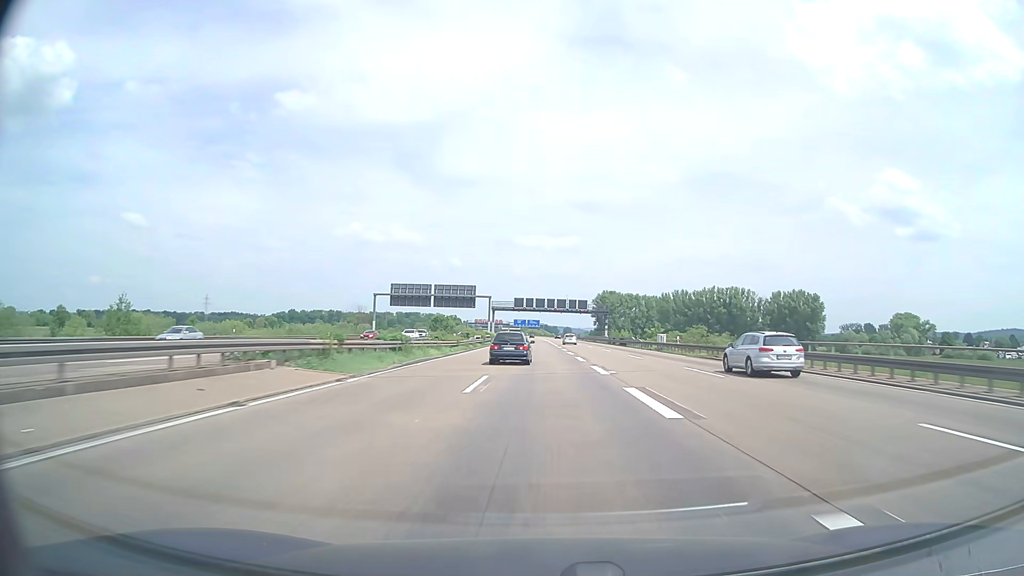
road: motorway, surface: asphalt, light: Day
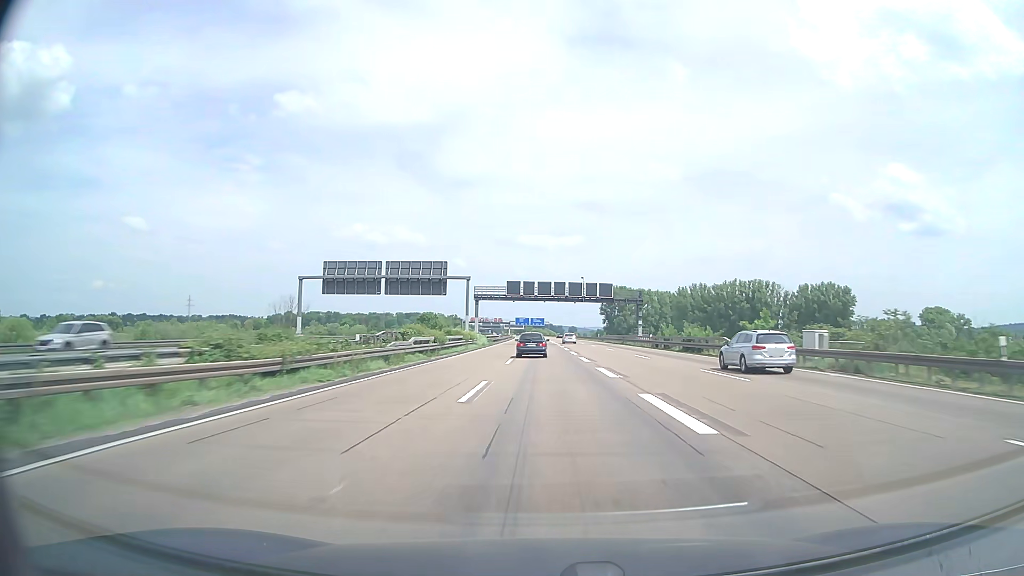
(-0.1, +38.0) m; 0°
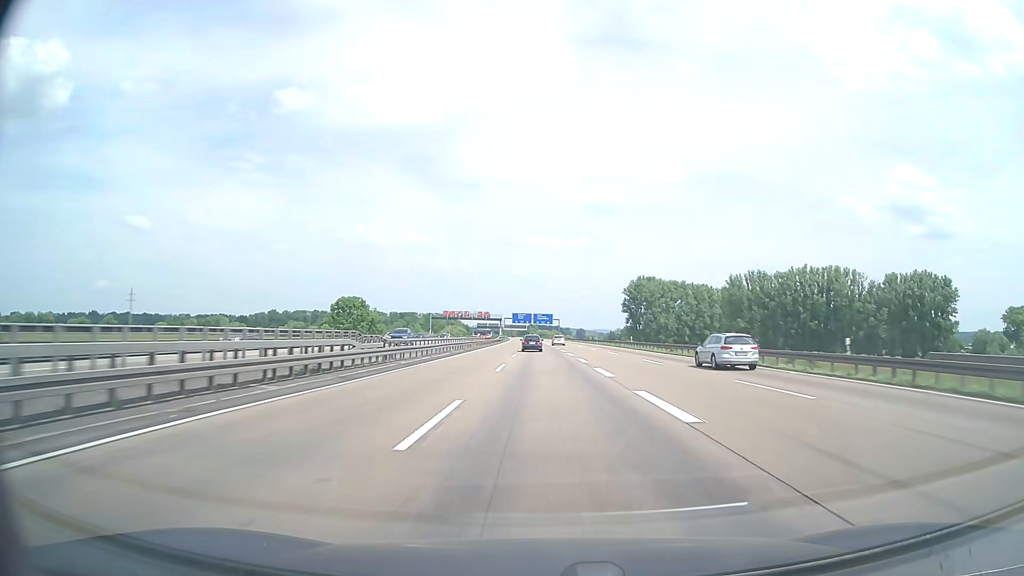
(-0.6, +95.2) m; -1°
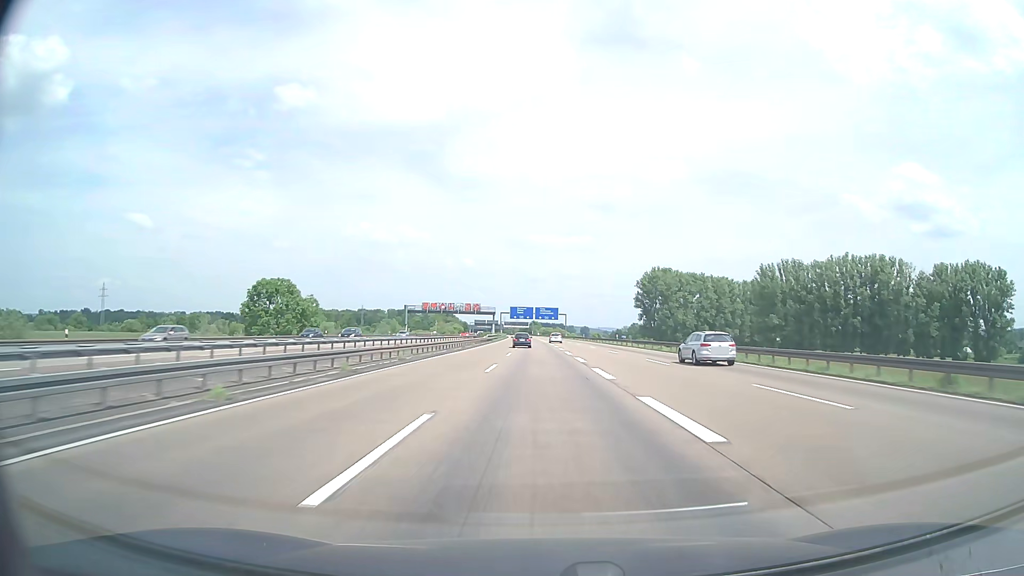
(0.0, +38.1) m; 0°
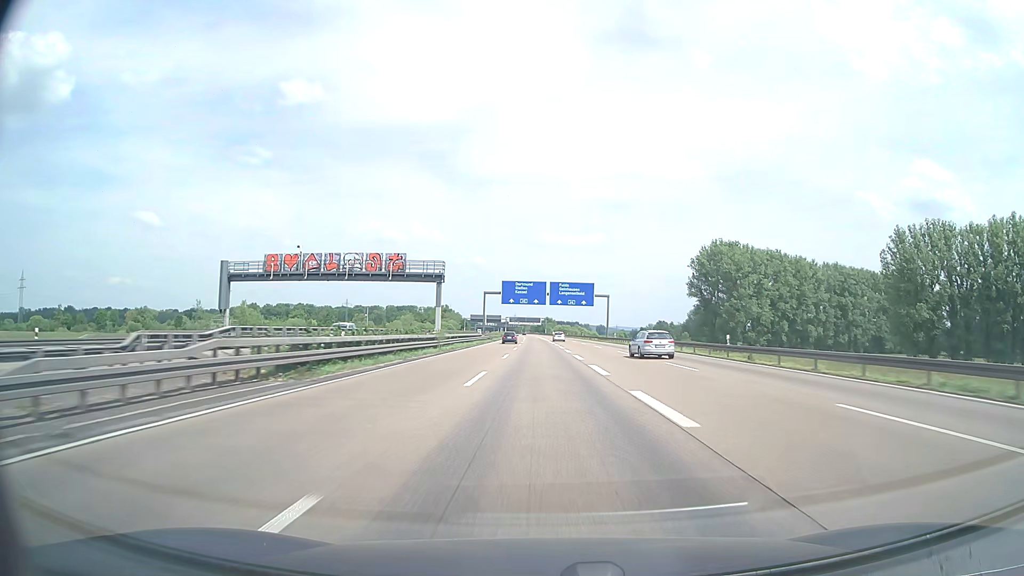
(-1.3, +95.4) m; -1°
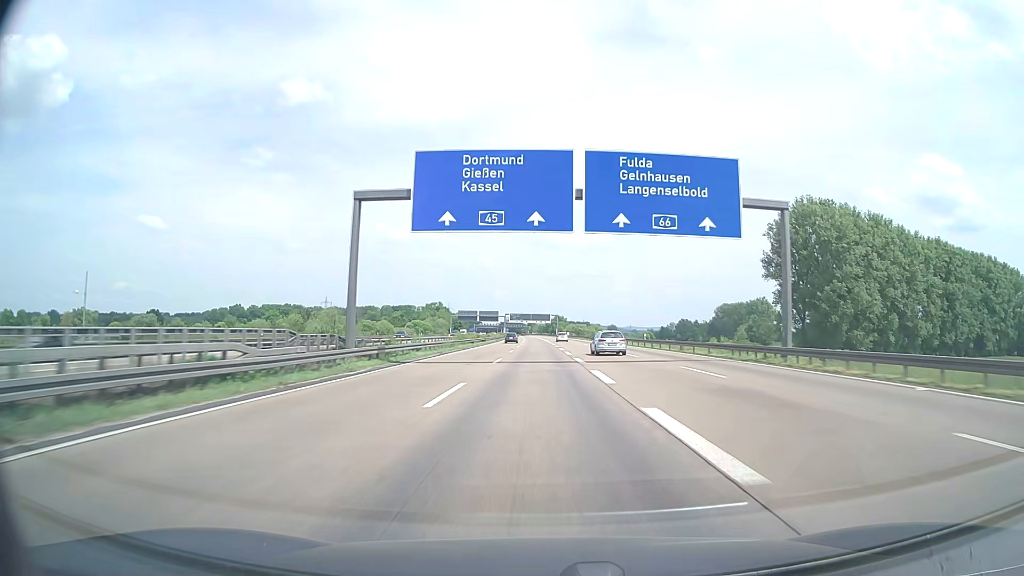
(-0.3, +76.3) m; -1°
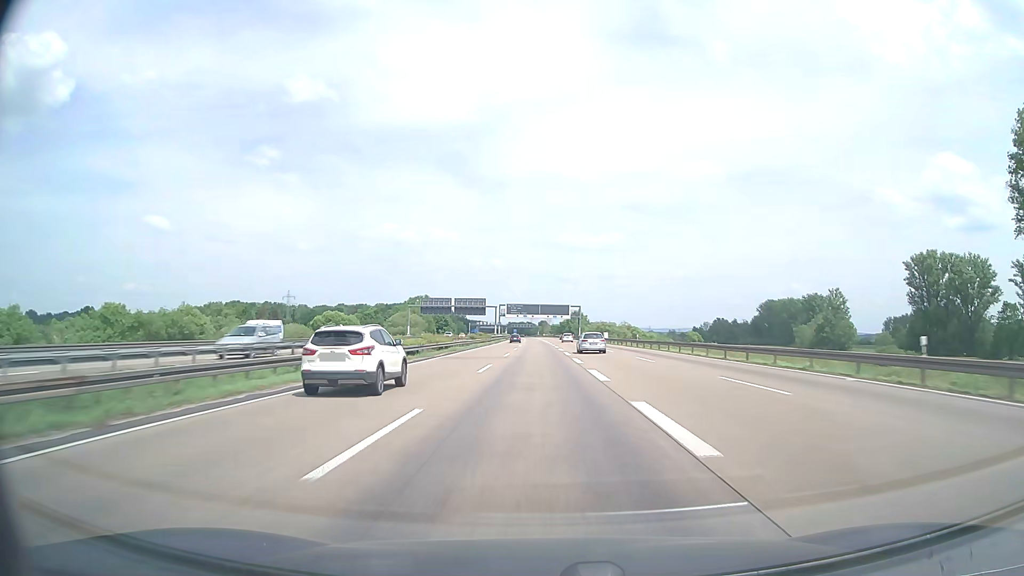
(-0.7, +95.3) m; -1°
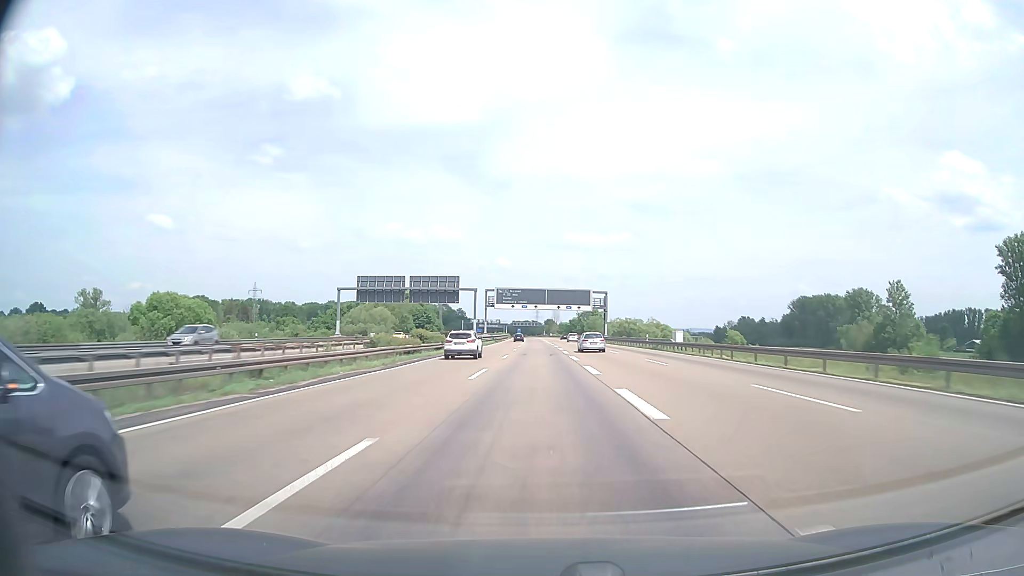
(-0.3, +57.1) m; -1°
(0, +10) (0, +20) (0, +30) (0, +40) (0, +50) (0, +60) (0, +70) (0, +80) (-1, +90) (-1, +100) m
